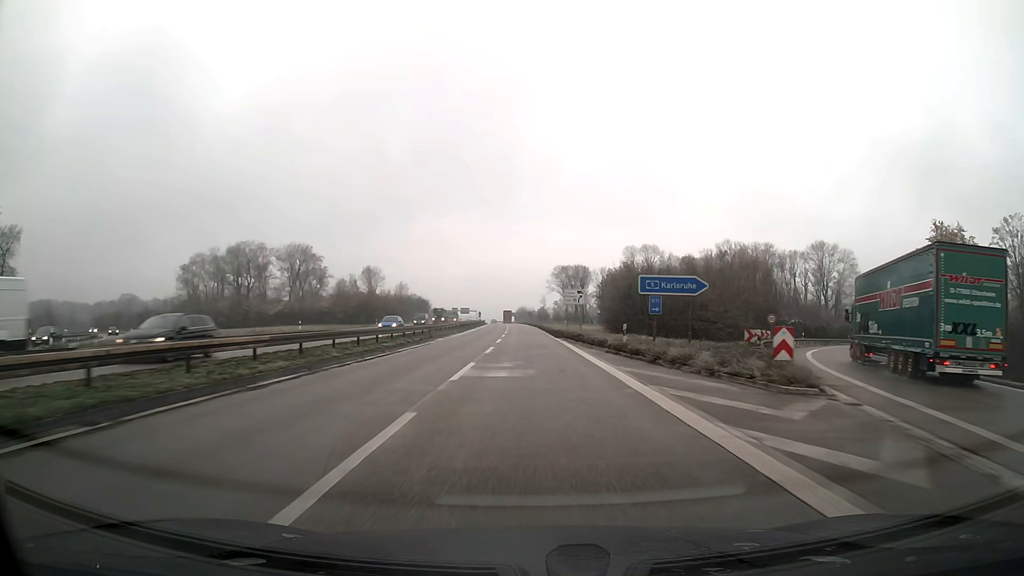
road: trunk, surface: asphalt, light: Day
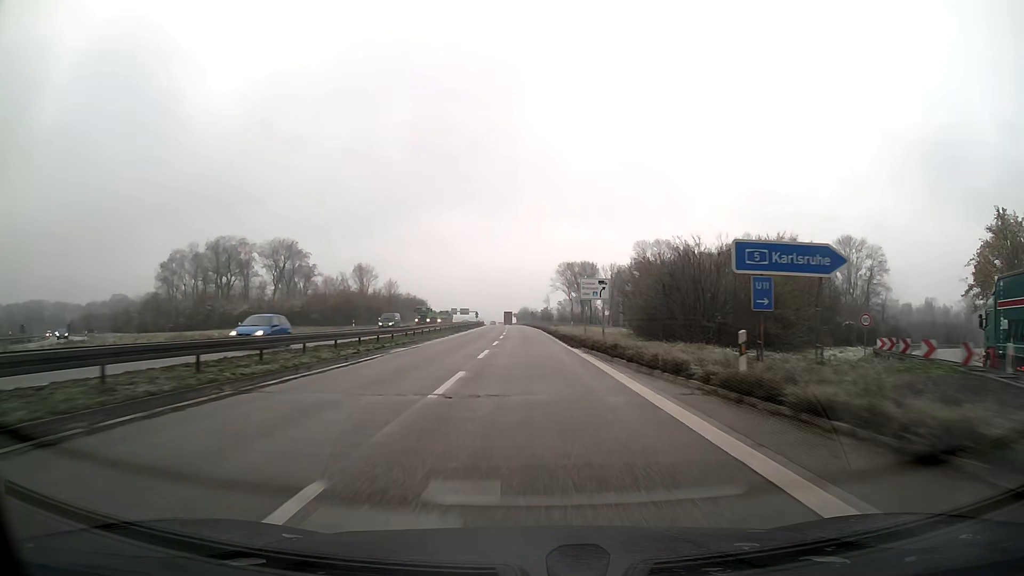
(0.0, +15.6) m; 0°
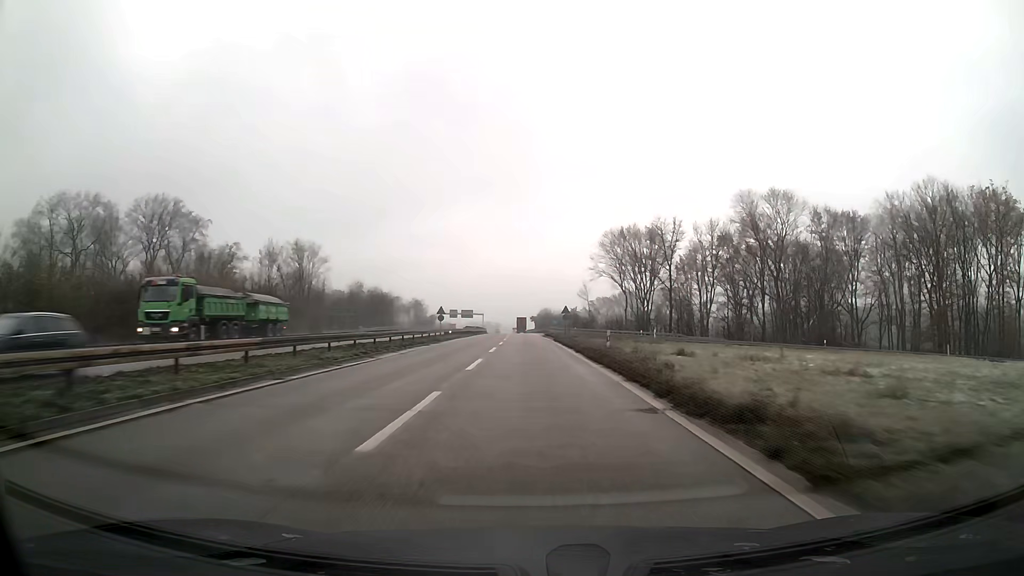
(-1.1, +77.7) m; -2°
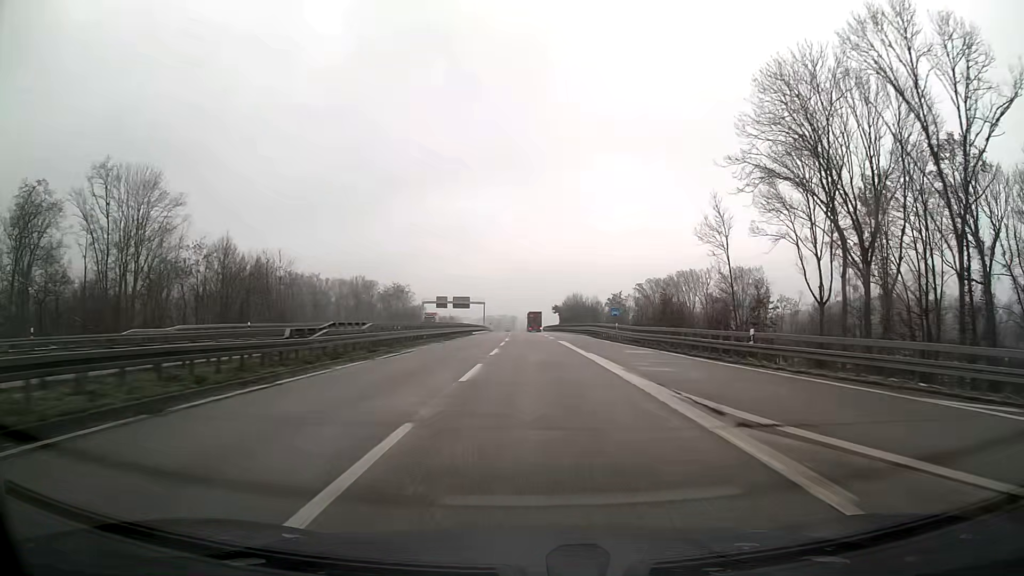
(-1.1, +77.4) m; -2°
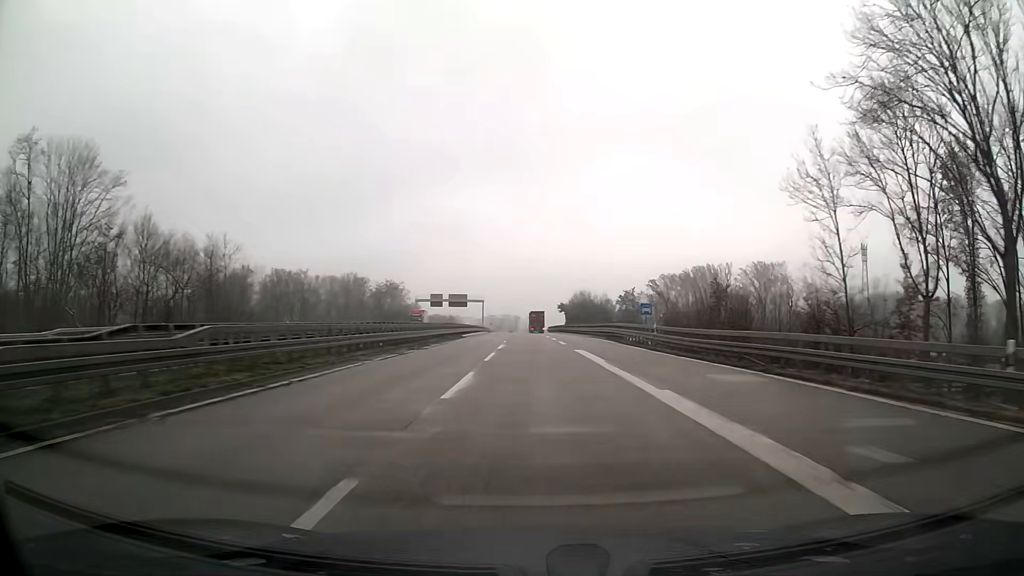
(0.0, +15.5) m; 0°
(0, +10) (0, +20) (0, +30) (0, +40) (0, +50) (0, +60) (-1, +70) (-1, +80) (-1, +90) (-2, +100) m
